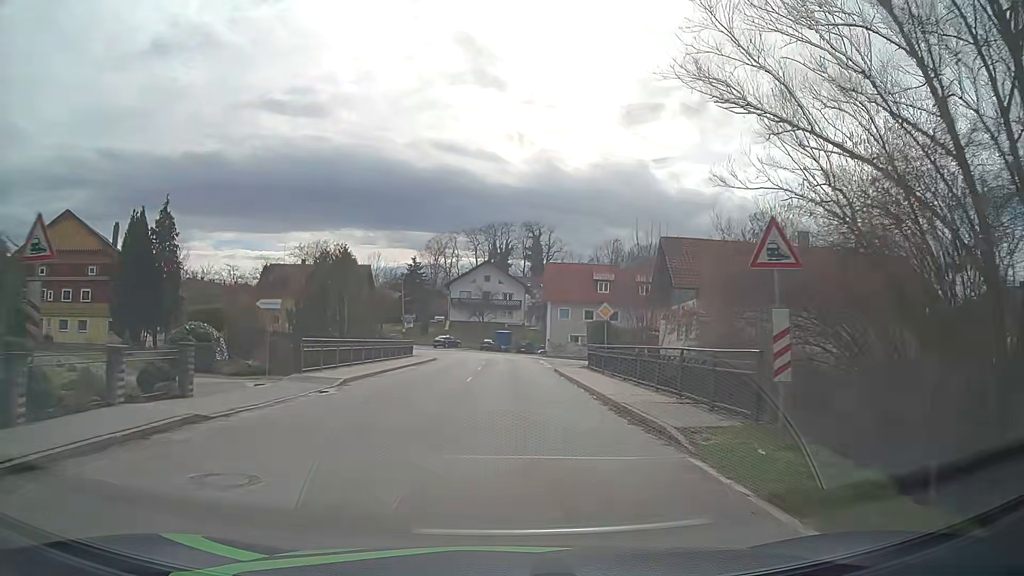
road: secondary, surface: asphalt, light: Day
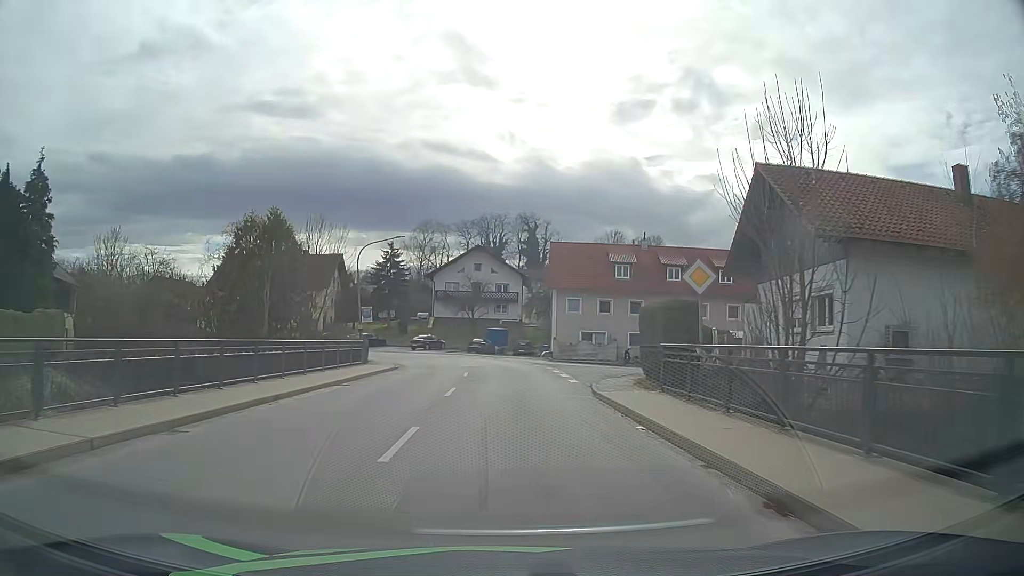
(-0.1, +15.1) m; 0°
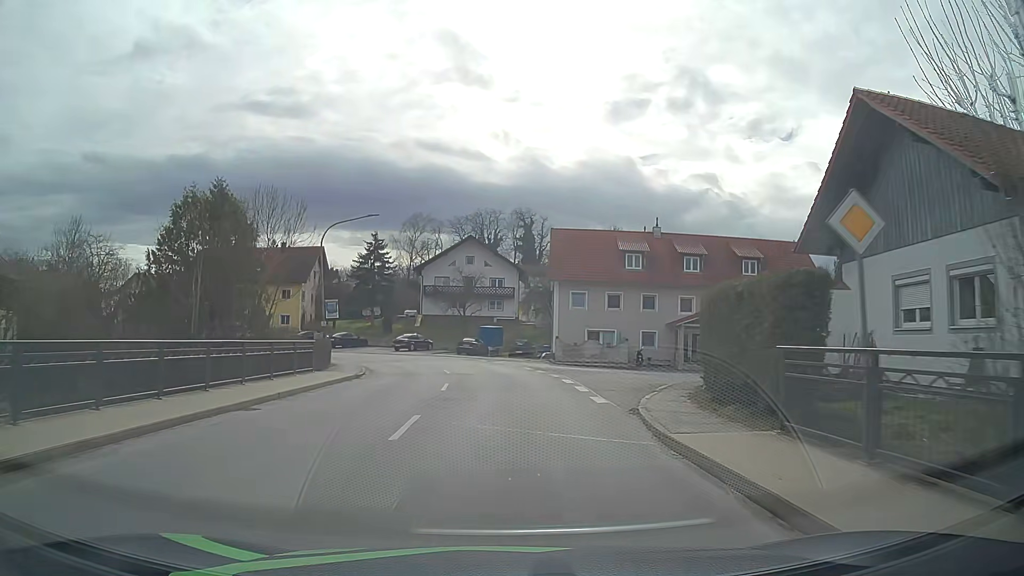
(0.0, +7.3) m; 0°
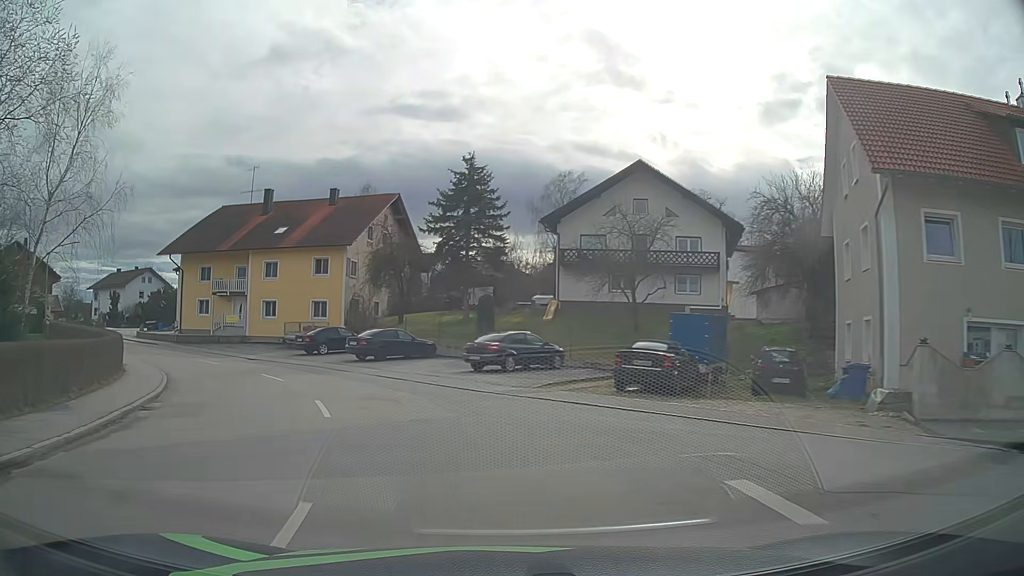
(-1.6, +33.6) m; -14°
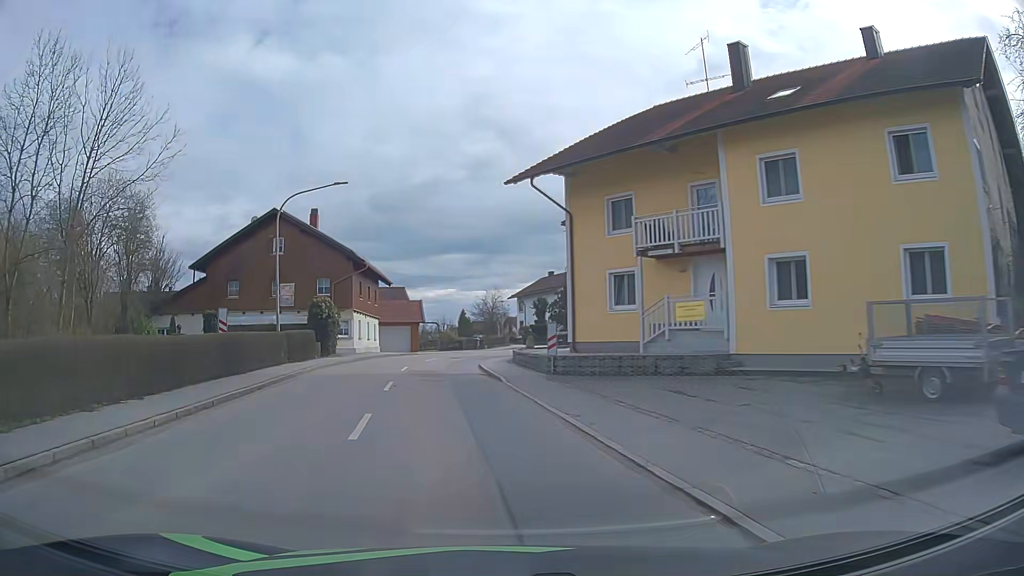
(-10.1, +28.2) m; -40°
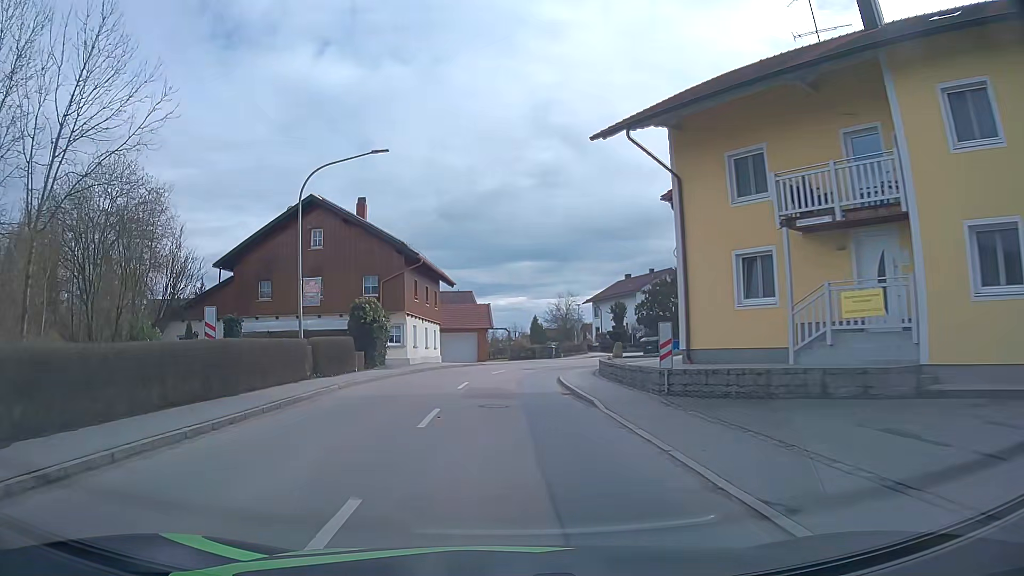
(-0.4, +6.2) m; -7°
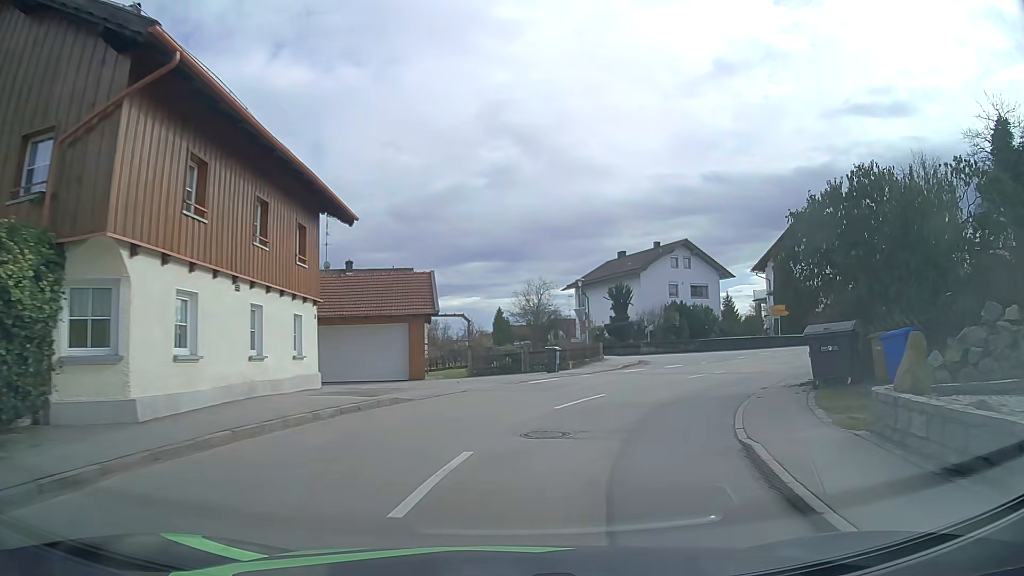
(-0.4, +23.8) m; +2°
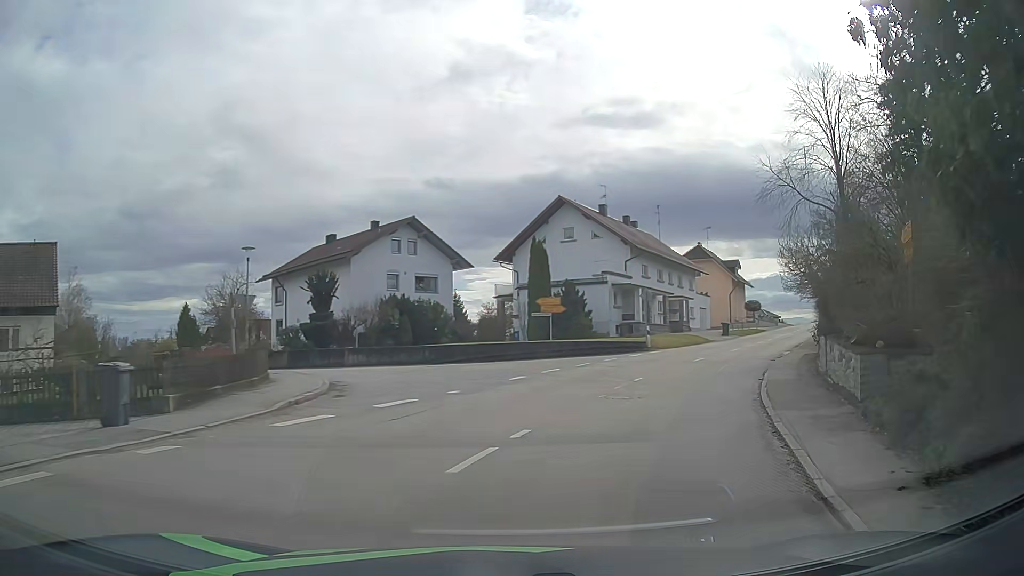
(+2.8, +14.2) m; +24°
(+2, +10) (+3, +20) (-2, +28) (-10, +35) (-17, +42) (-24, +49) (-31, +56) (-38, +64) (-44, +71) (-50, +79) m
